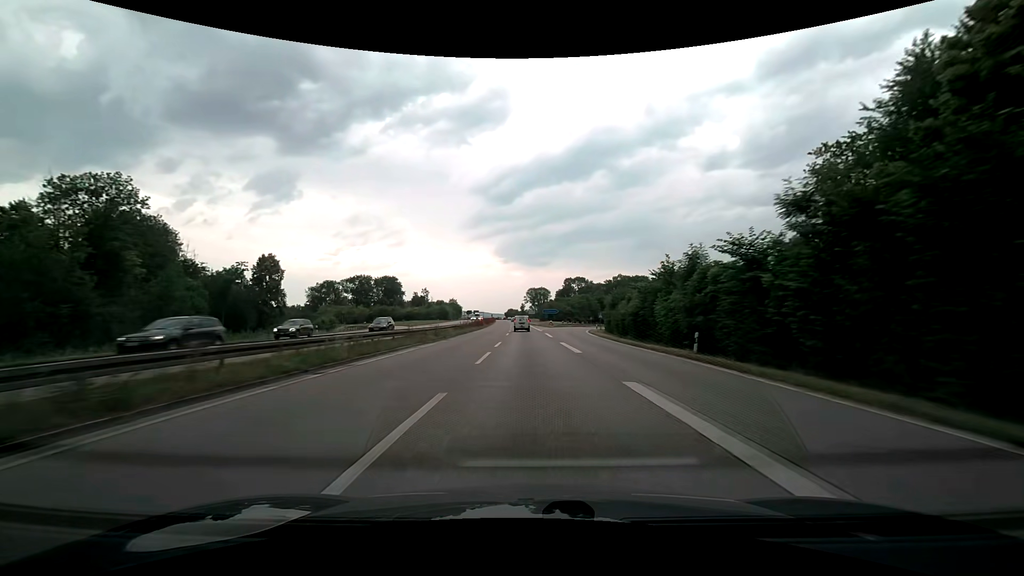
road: trunk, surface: asphalt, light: Day
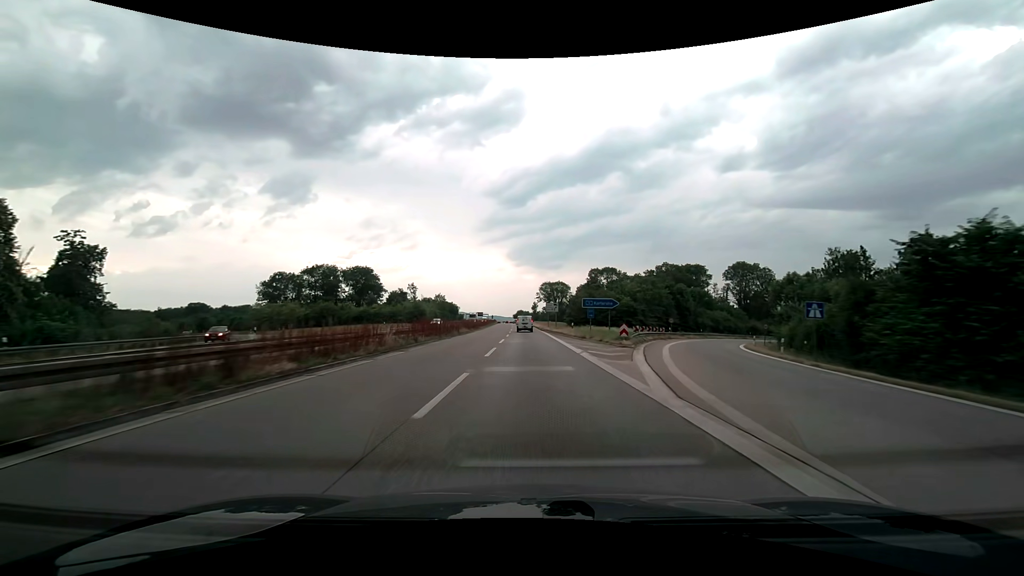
(-0.6, +63.5) m; -1°
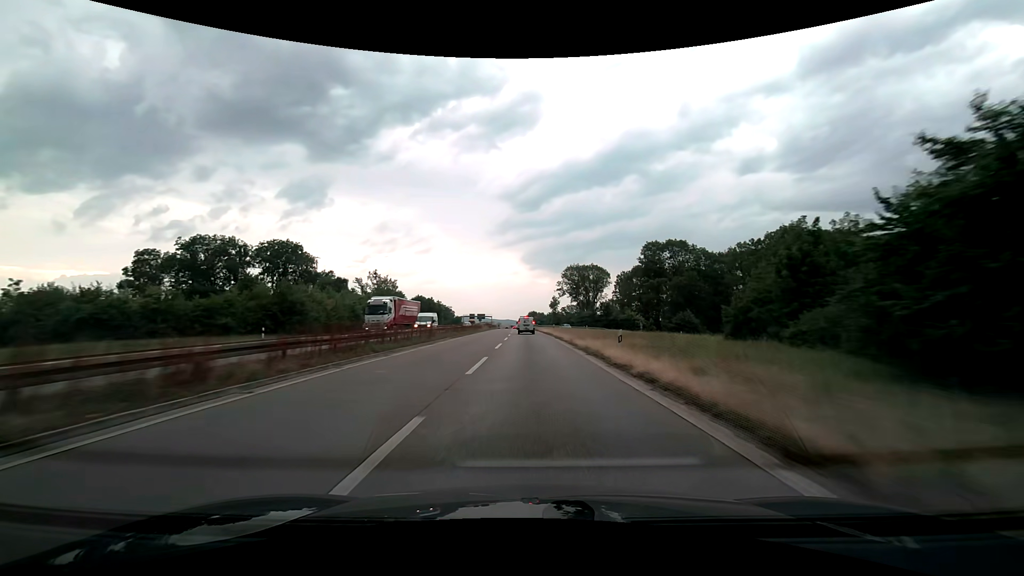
(-1.0, +78.4) m; -1°
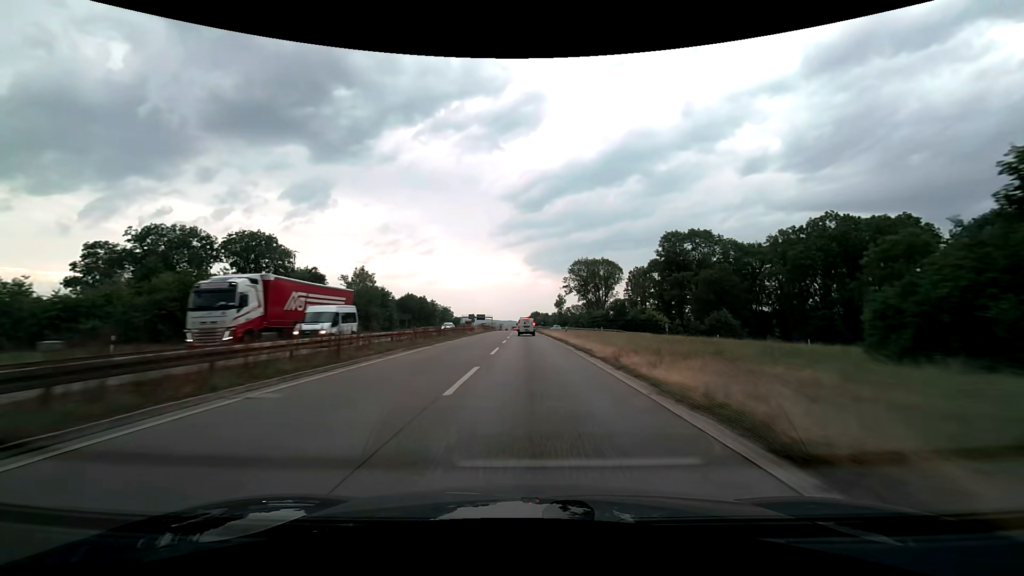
(0.0, +15.6) m; 0°
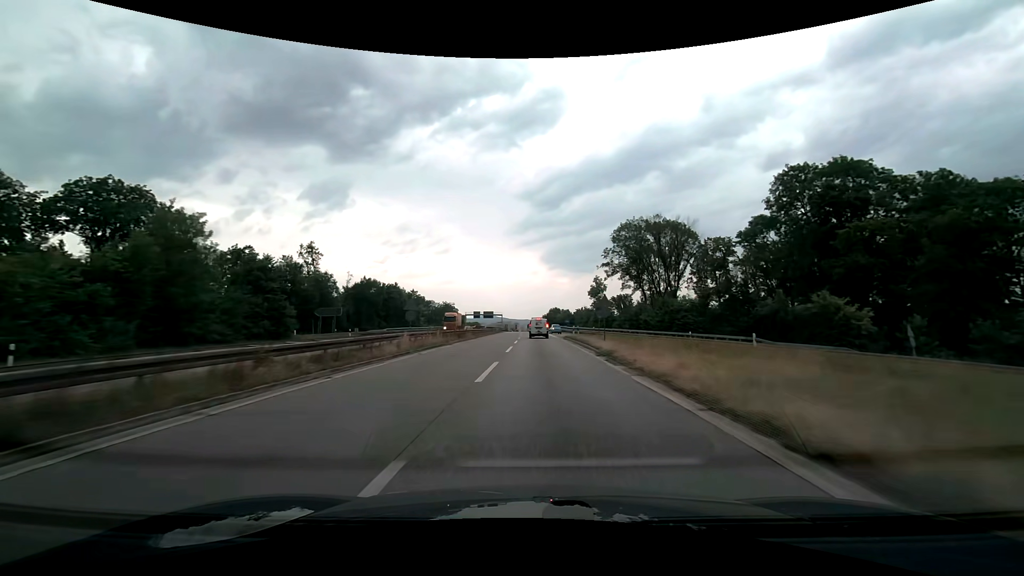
(-0.5, +46.9) m; -2°
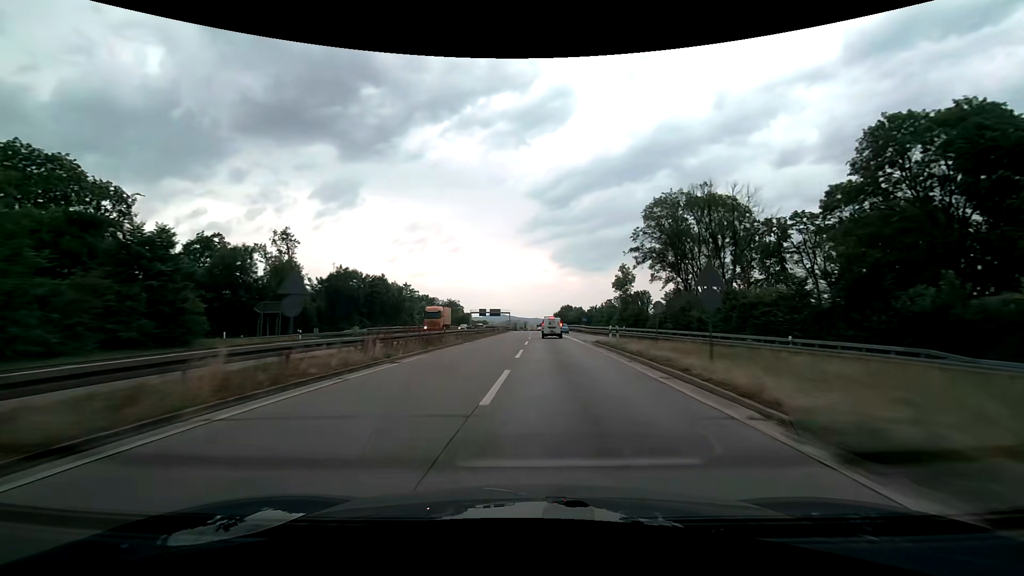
(-0.1, +15.7) m; -1°
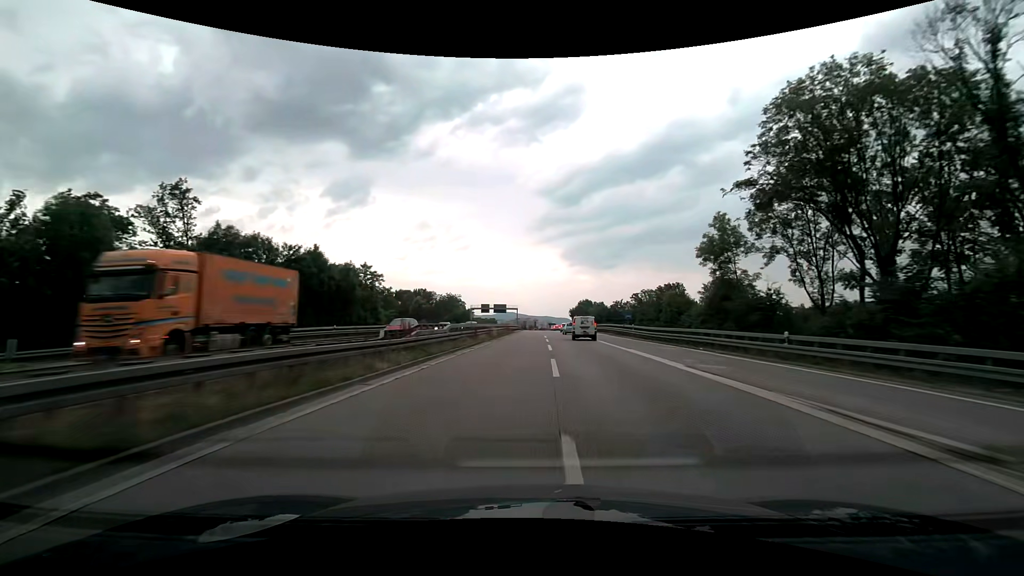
(-0.5, +31.6) m; -1°
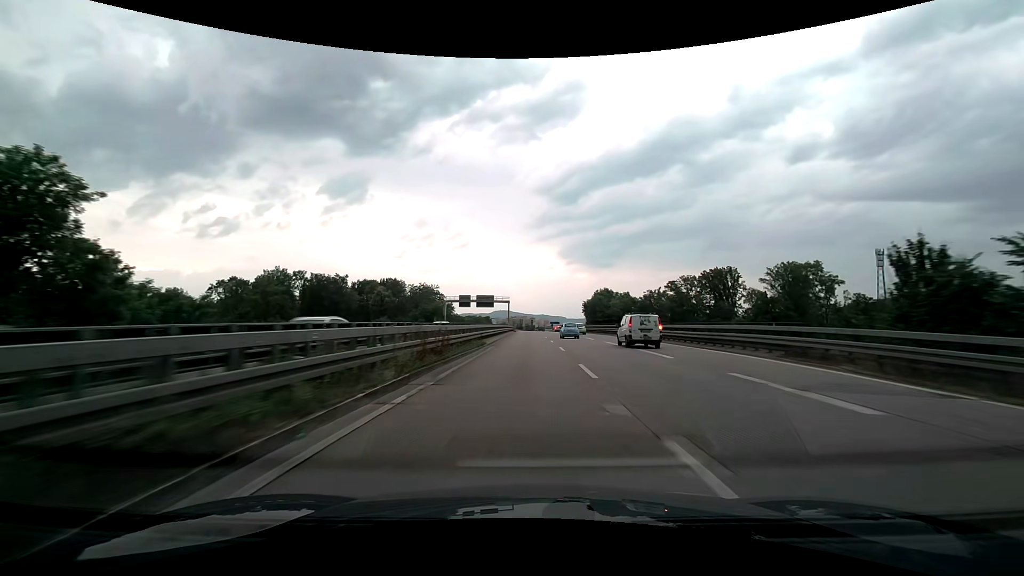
(+0.2, +47.7) m; 0°
(0, +10) (0, +20) (0, +30) (0, +40) (0, +50) (0, +60) (0, +70) (0, +80) (0, +90) (0, +100) m
